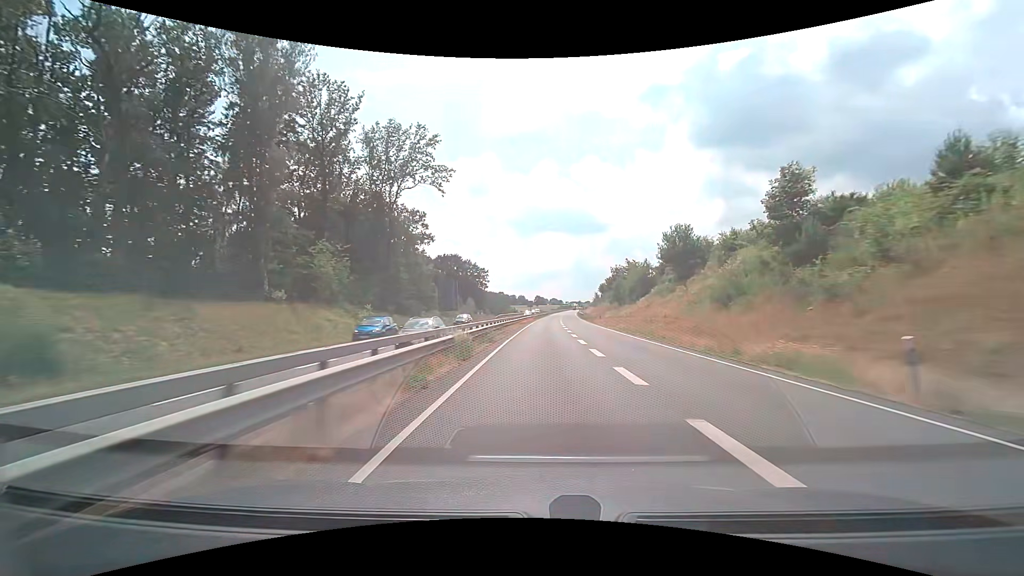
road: trunk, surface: asphalt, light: Day
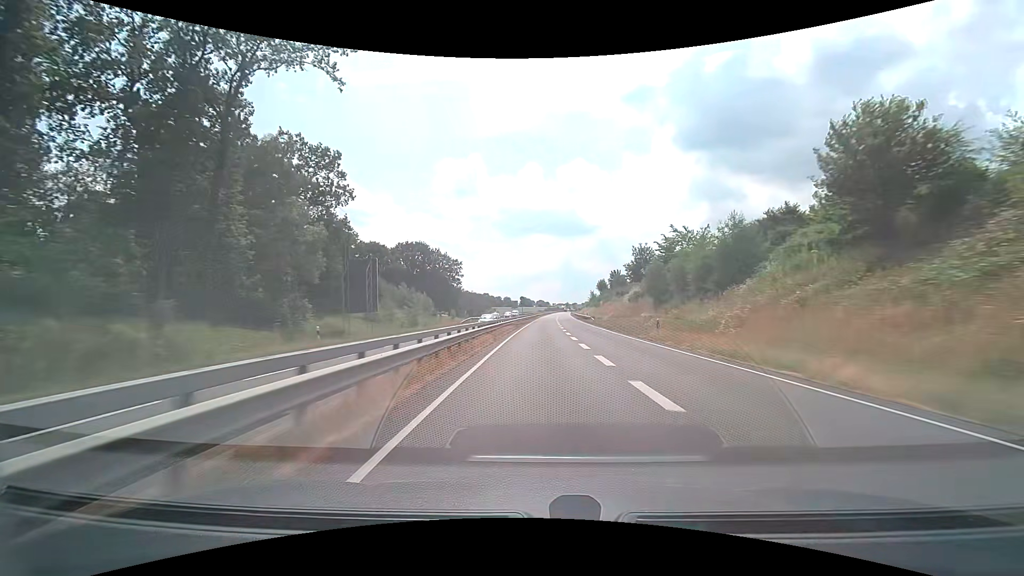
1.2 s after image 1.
(+0.5, +32.5) m; +2°
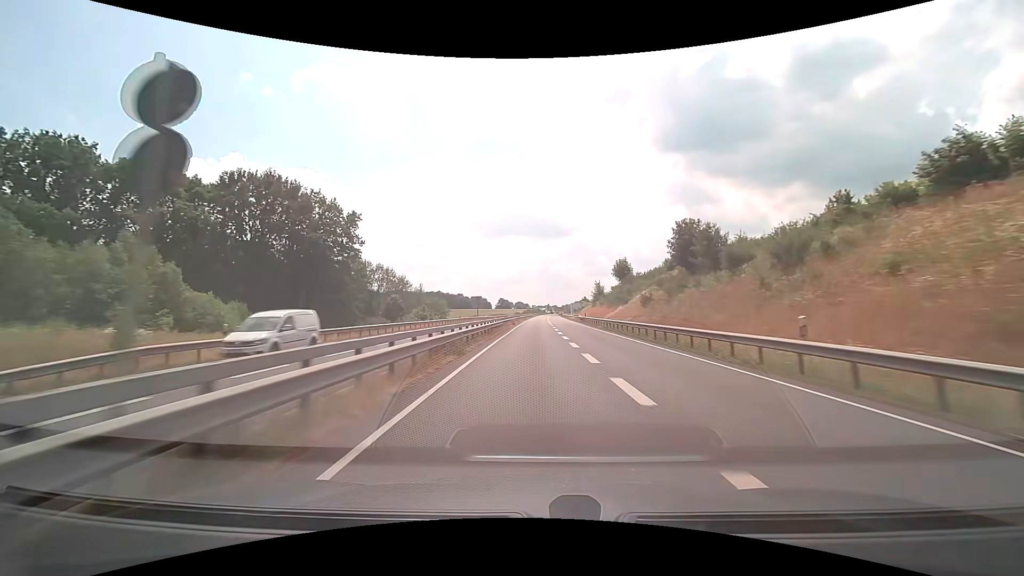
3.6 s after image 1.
(+1.6, +65.4) m; +2°
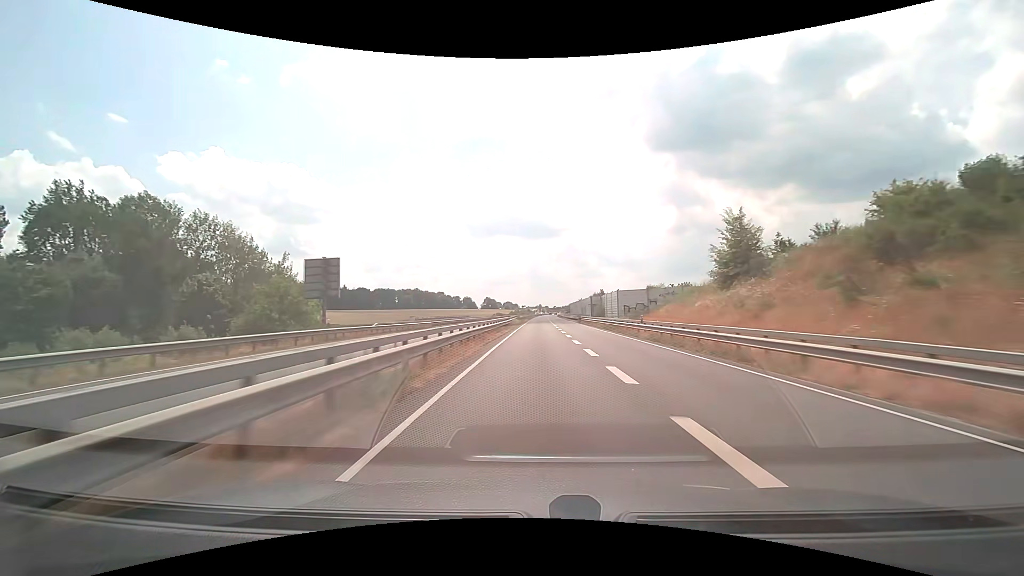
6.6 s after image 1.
(+0.6, +81.6) m; +1°
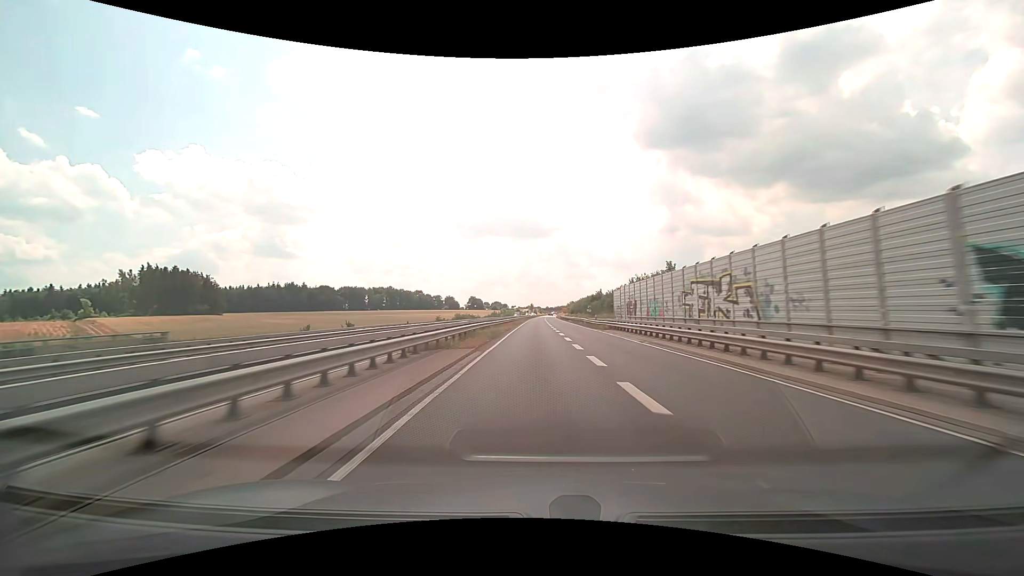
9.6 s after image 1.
(+1.0, +80.4) m; +1°
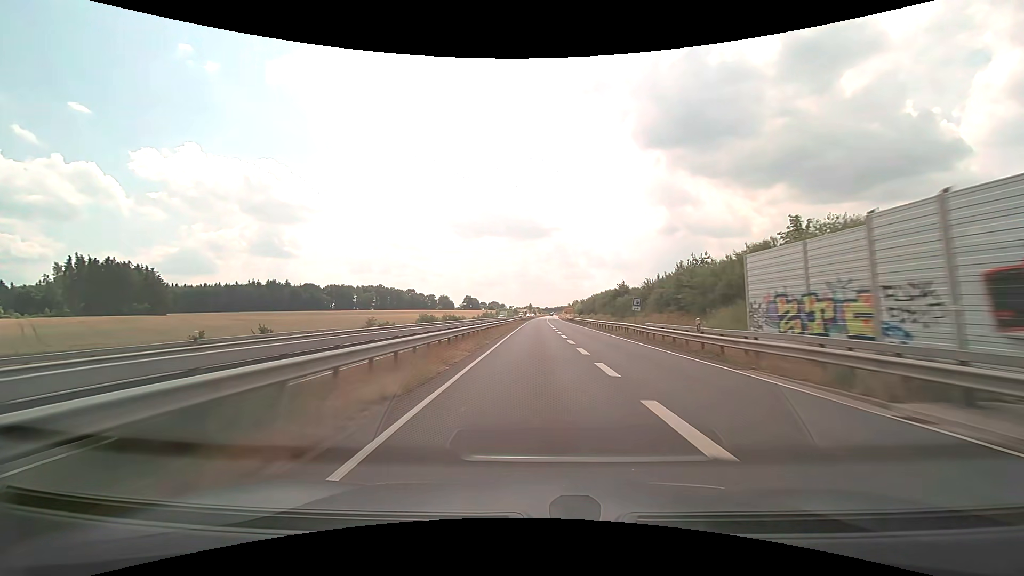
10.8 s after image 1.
(0.0, +31.9) m; 0°
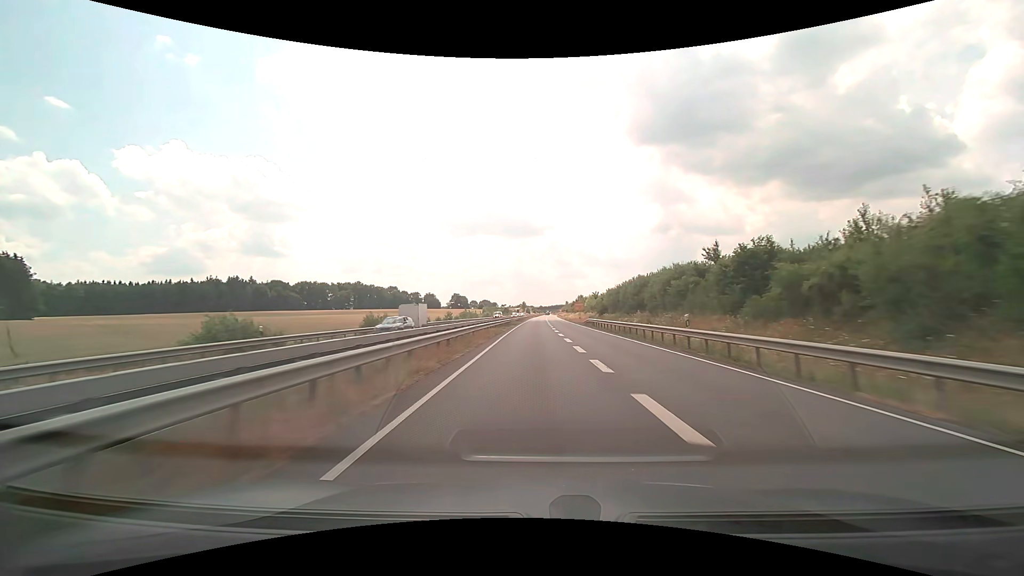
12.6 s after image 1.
(+0.2, +47.5) m; +1°
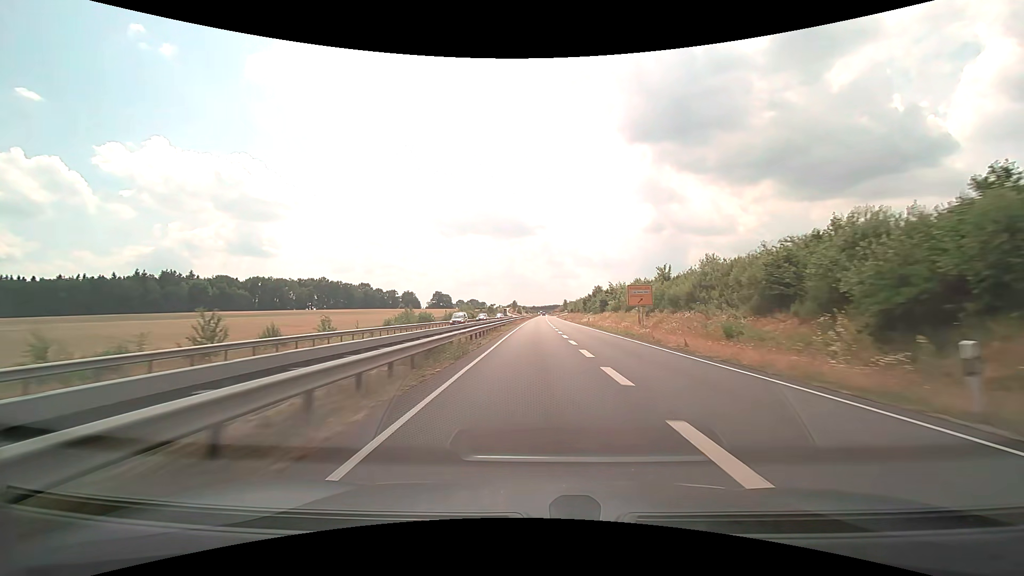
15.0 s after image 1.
(+0.1, +62.9) m; +1°
